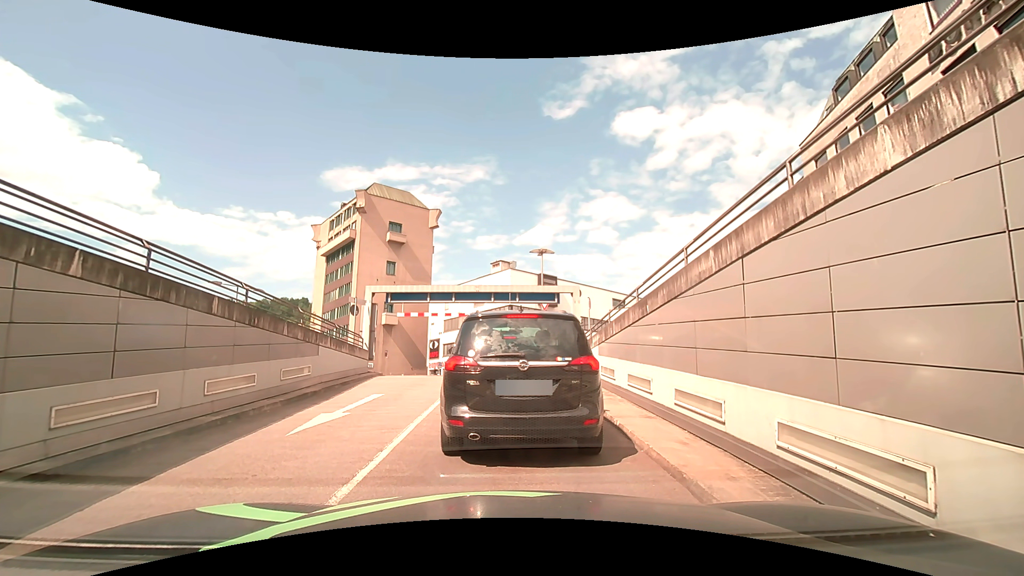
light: Day
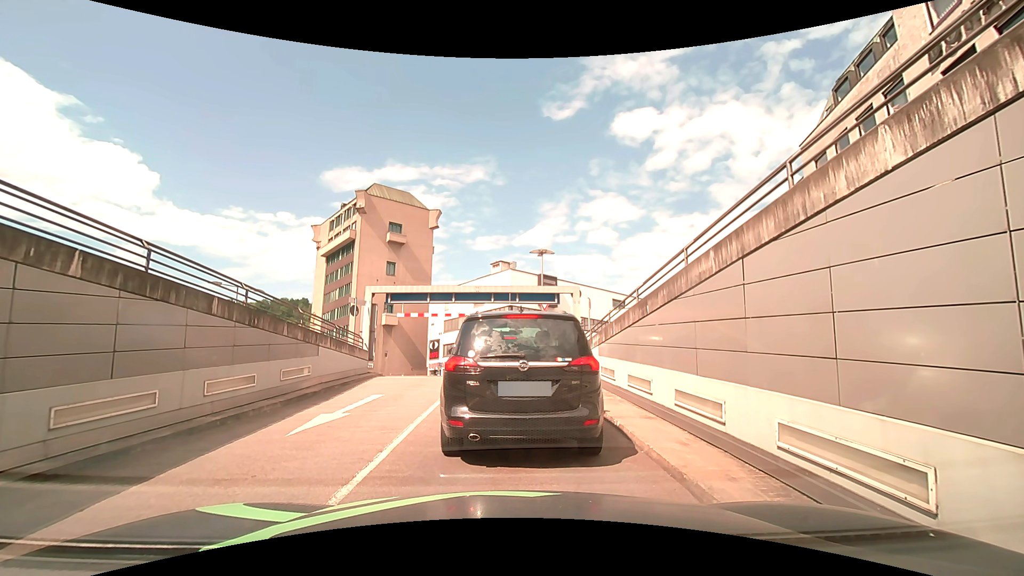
(0.0, 0.0) m; 0°
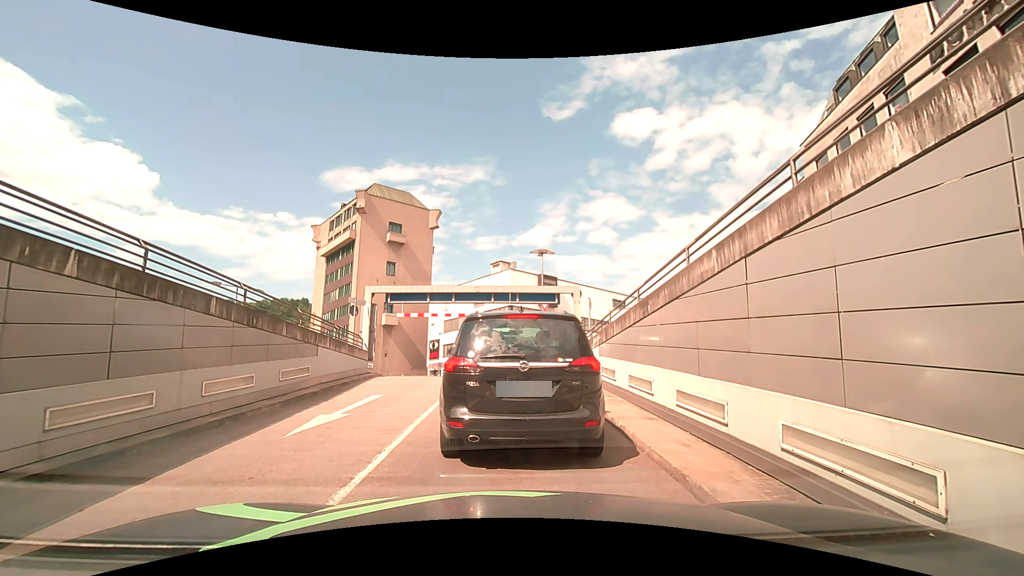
(0.0, 0.0) m; 0°
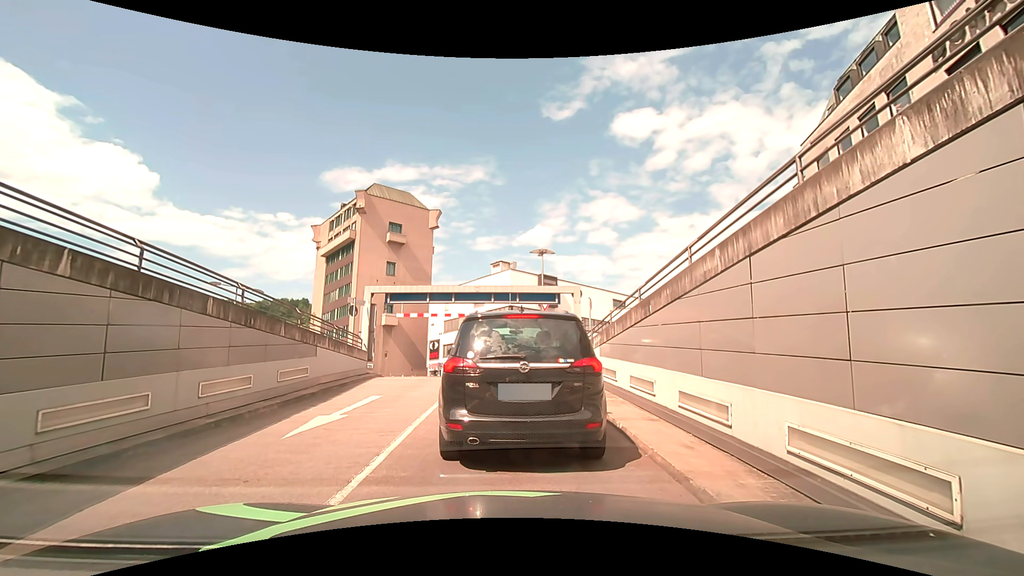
(0.0, +0.1) m; 0°
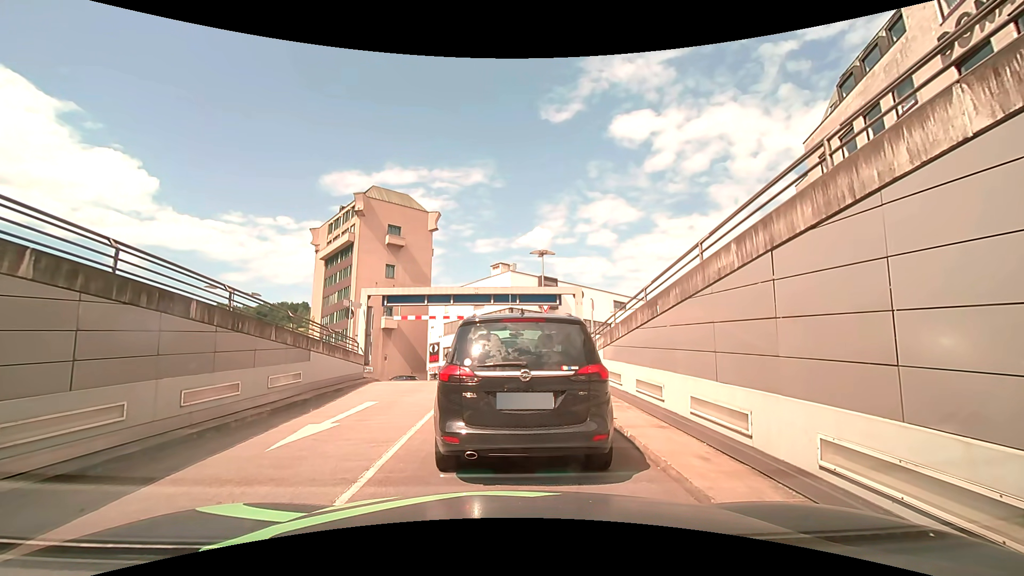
(0.0, +0.4) m; 0°
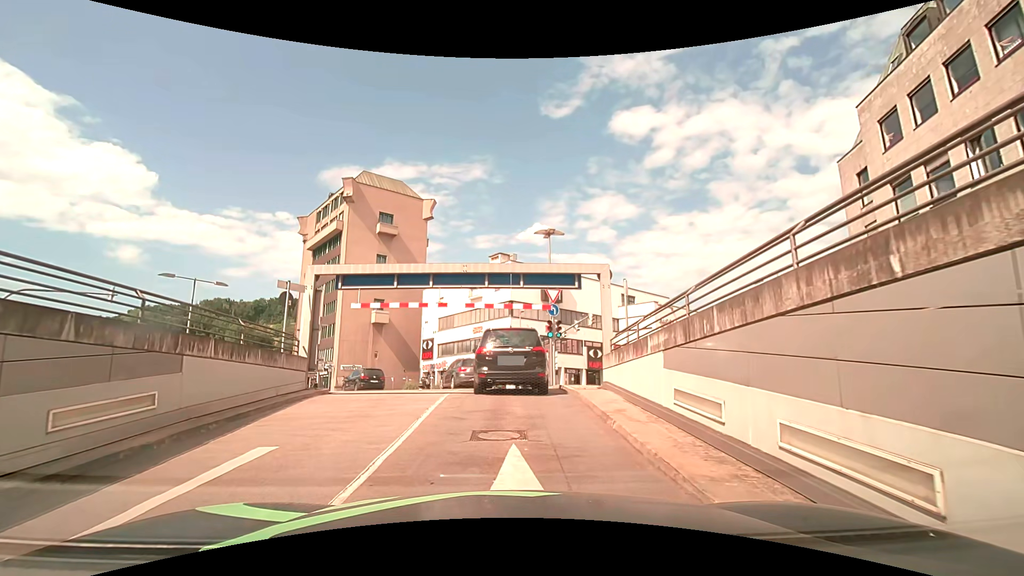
(-0.2, +5.4) m; -3°
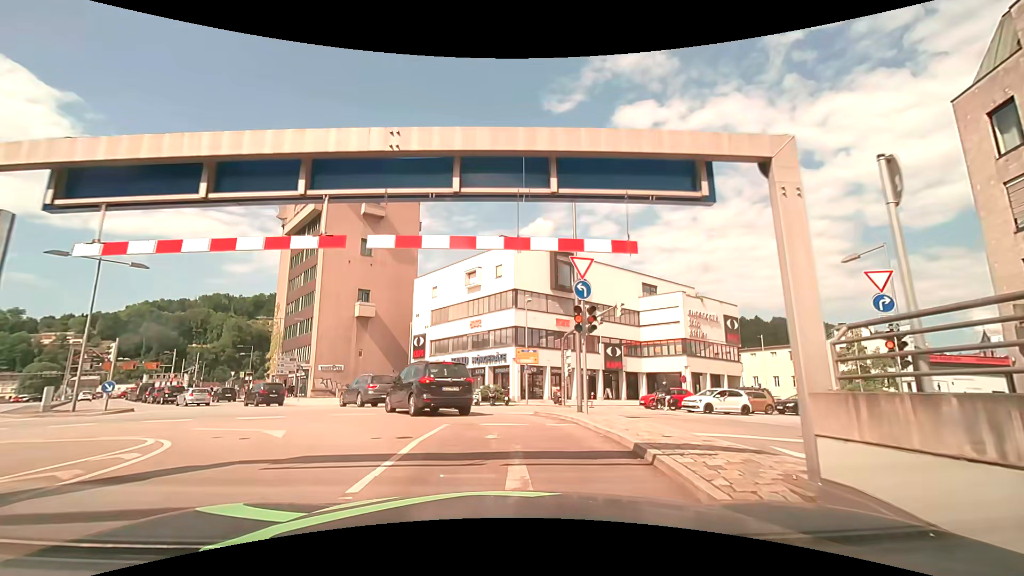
(0.0, +8.8) m; -1°
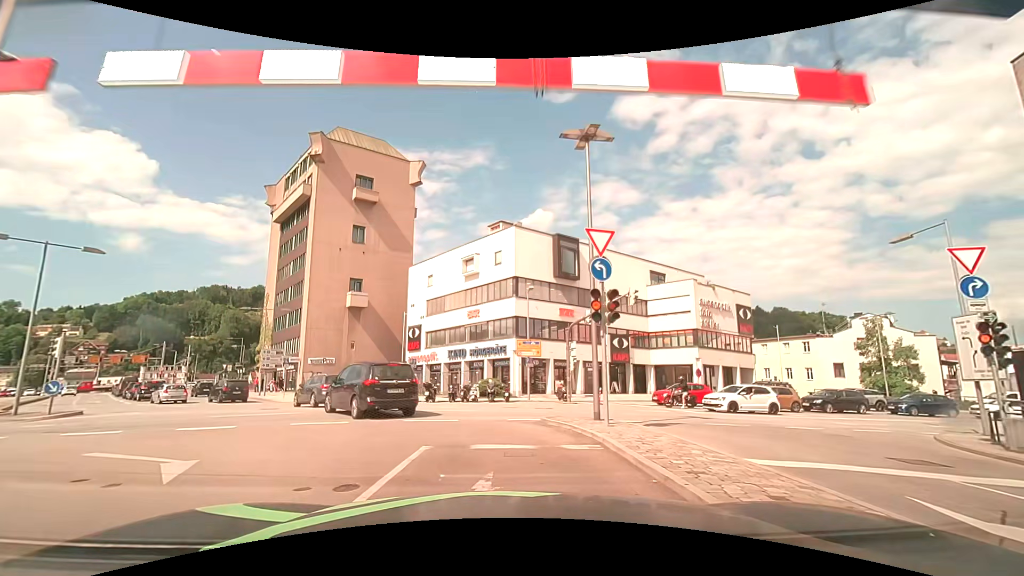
(0.0, +2.9) m; +1°
